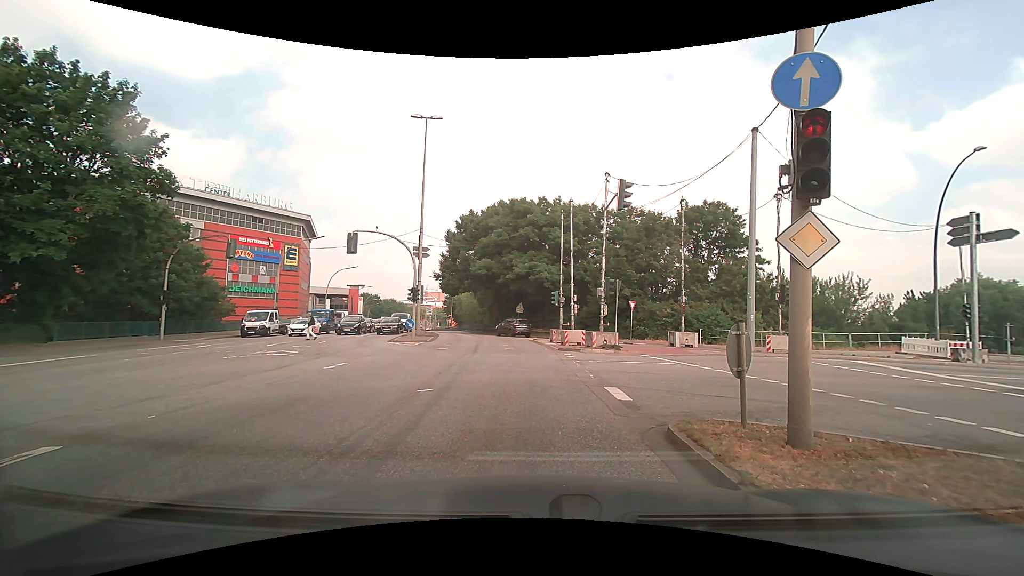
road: primary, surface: asphalt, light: Day
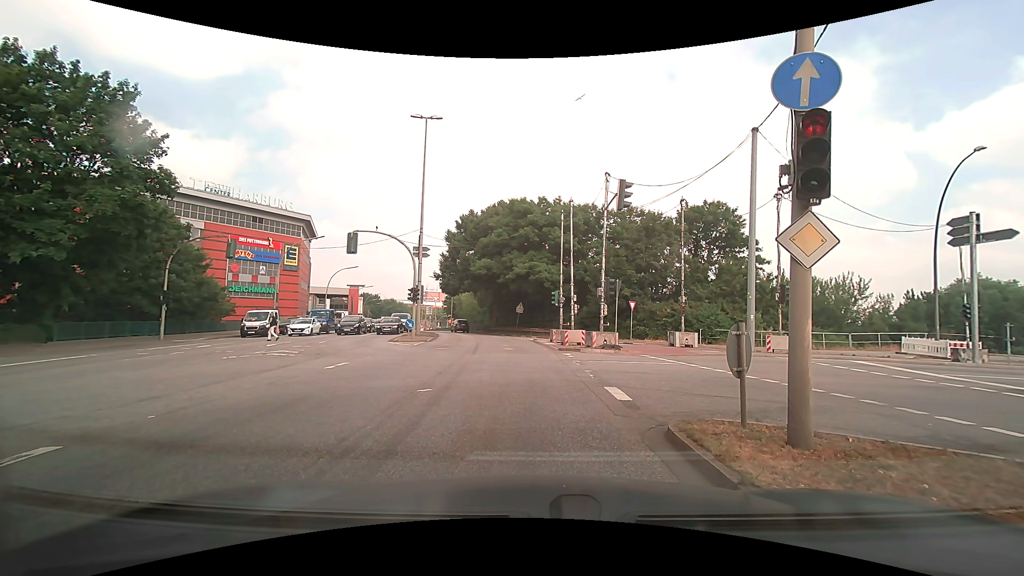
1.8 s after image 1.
(0.0, 0.0) m; 0°
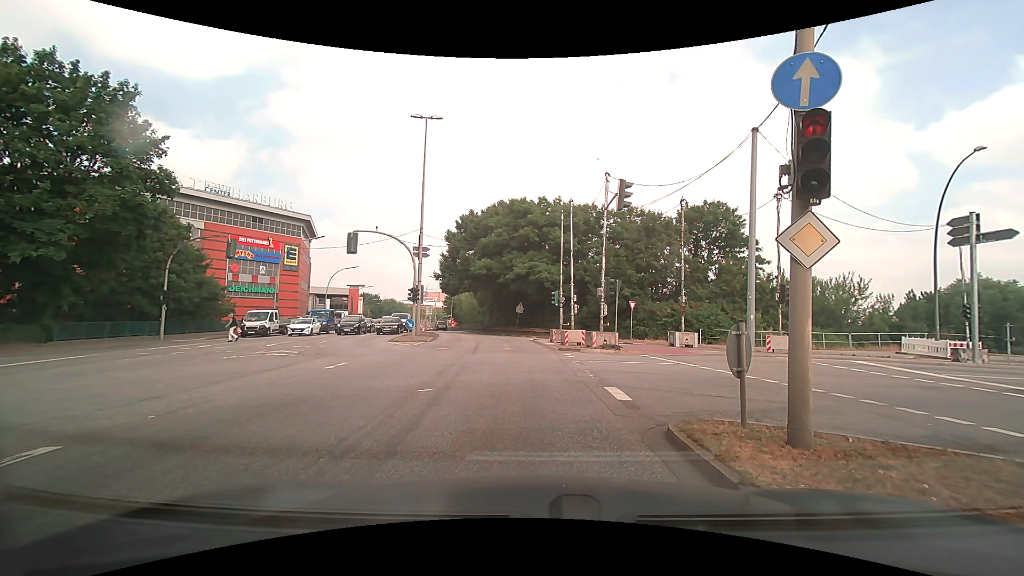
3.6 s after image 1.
(0.0, 0.0) m; 0°
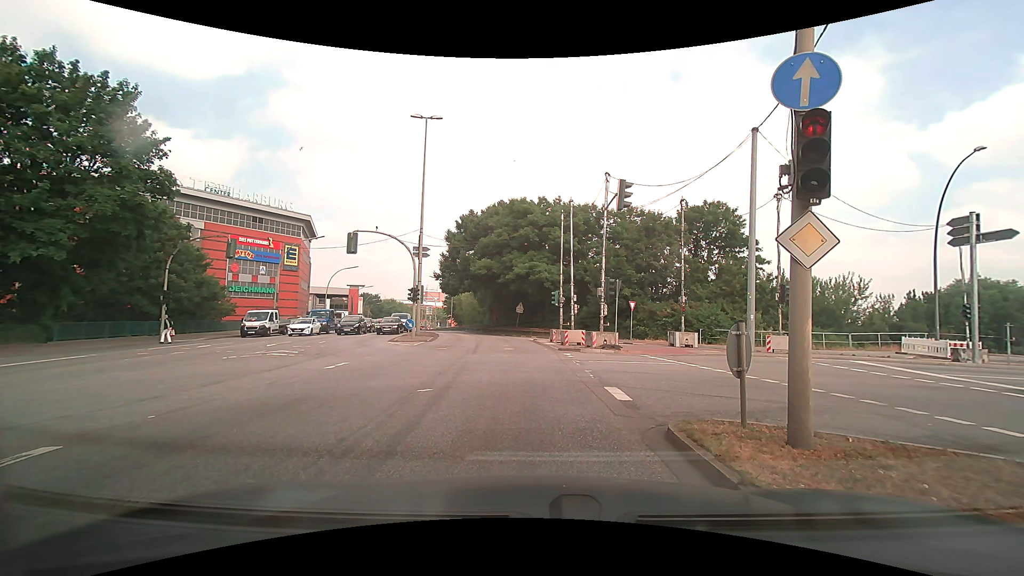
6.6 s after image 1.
(0.0, 0.0) m; 0°
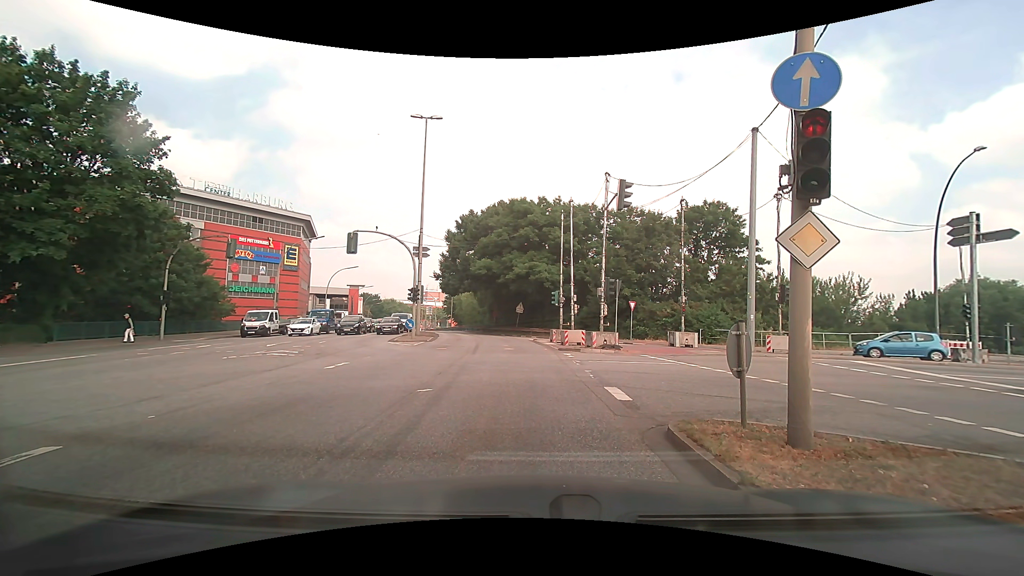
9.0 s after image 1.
(0.0, 0.0) m; 0°
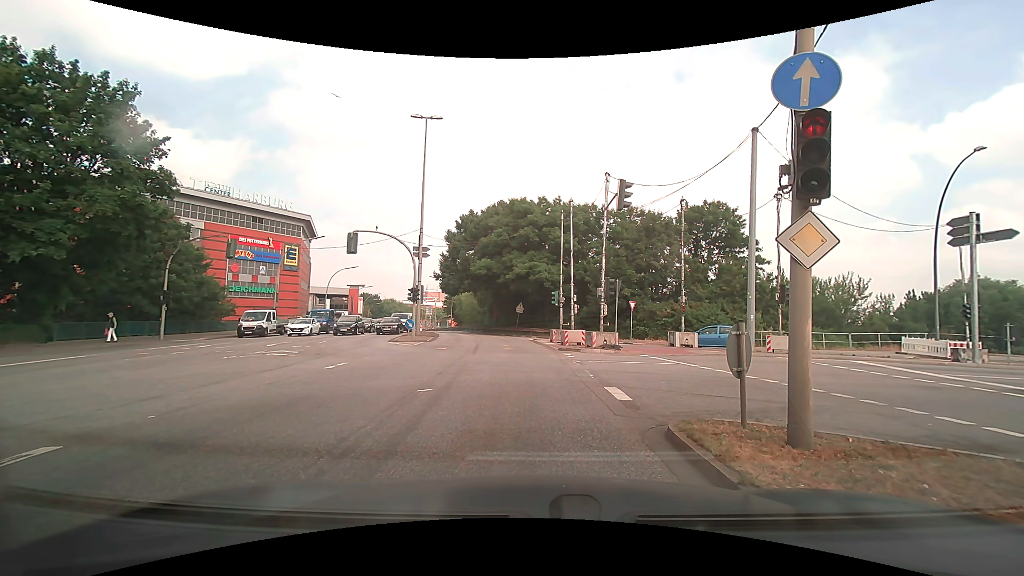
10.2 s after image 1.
(0.0, 0.0) m; 0°
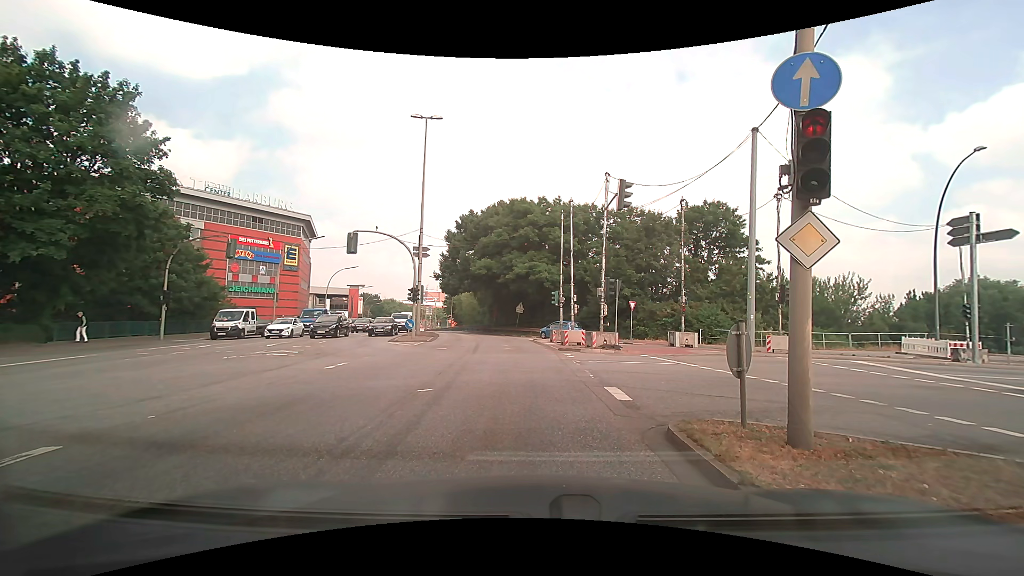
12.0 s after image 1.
(0.0, 0.0) m; 0°
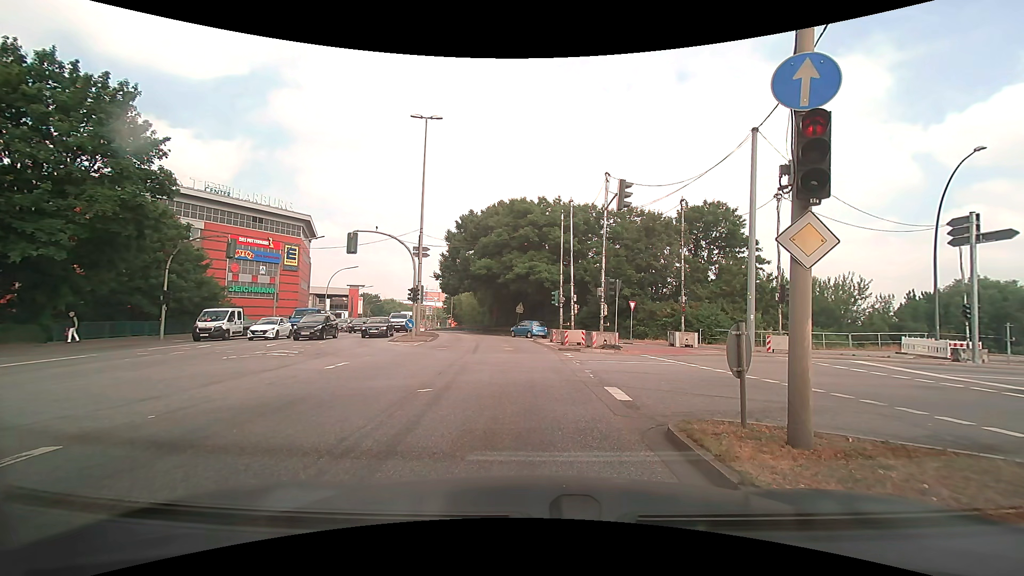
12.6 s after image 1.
(0.0, 0.0) m; 0°
(0, +10) (-1, +20) (-2, +30) (-3, +40) (-5, +50) (-7, +59) (-10, +69) (-13, +78) (-17, +88) (-20, +97) m
